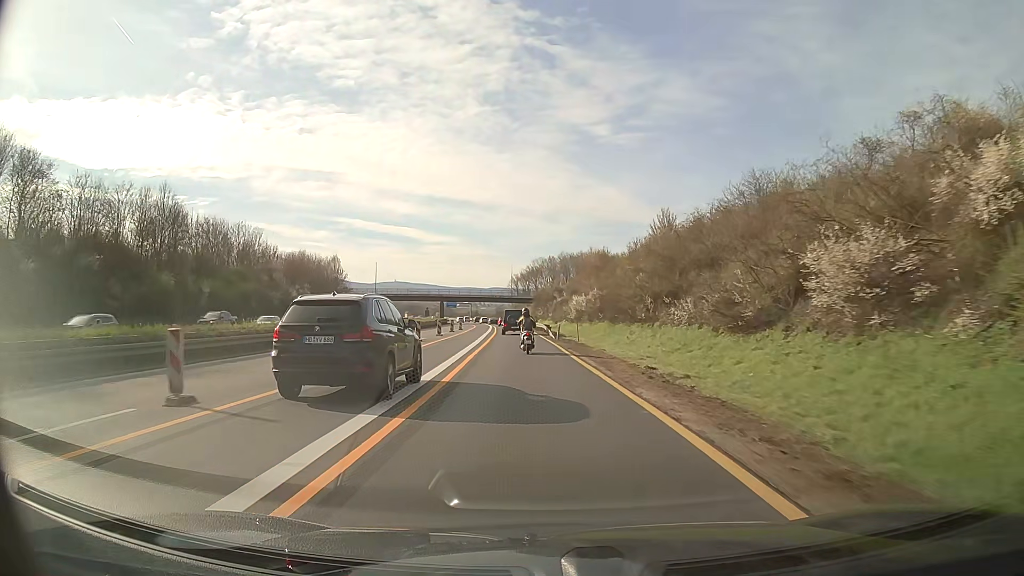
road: motorway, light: Day
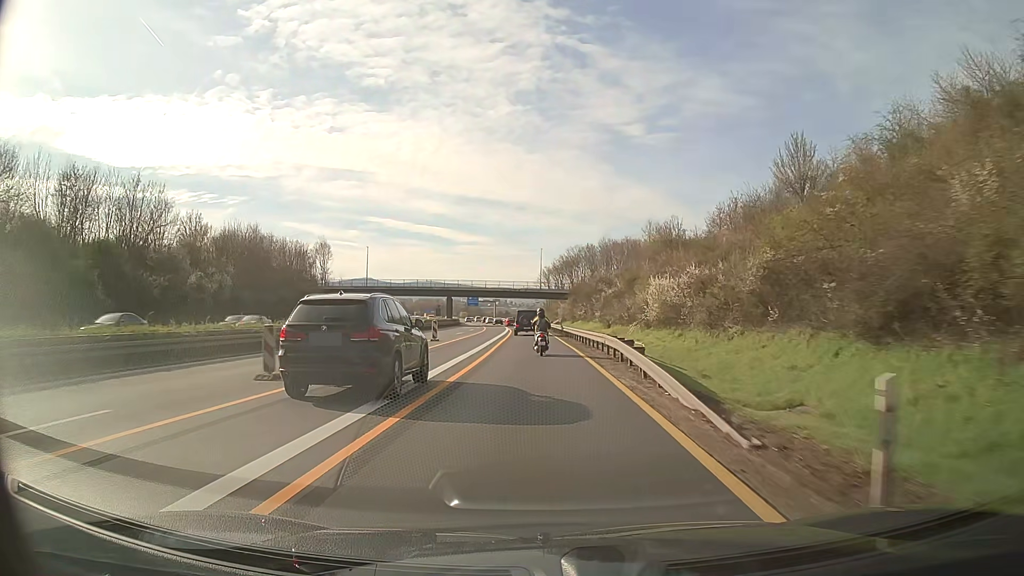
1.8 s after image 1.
(-1.0, +37.0) m; -3°
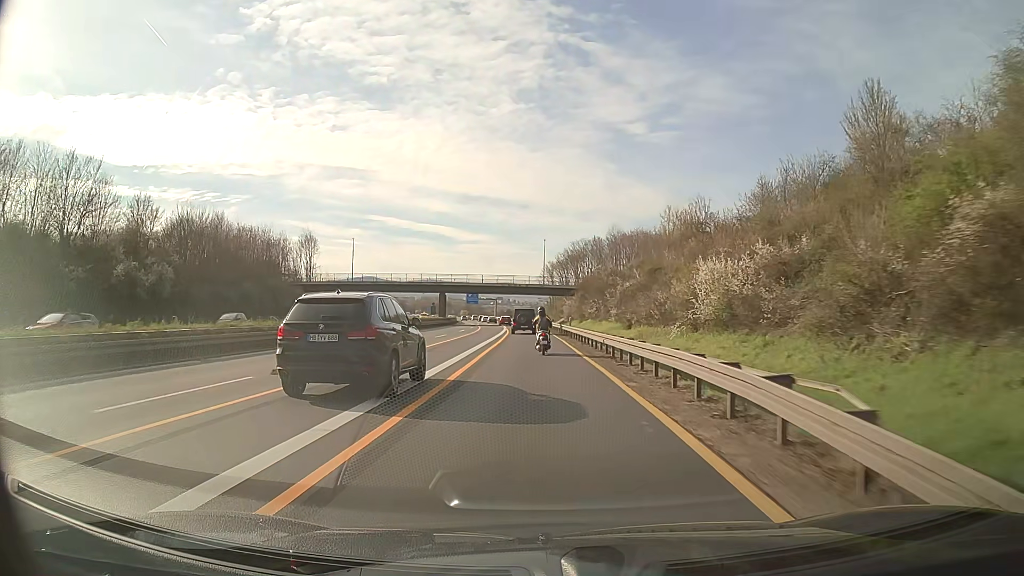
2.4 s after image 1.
(0.0, +12.3) m; 0°
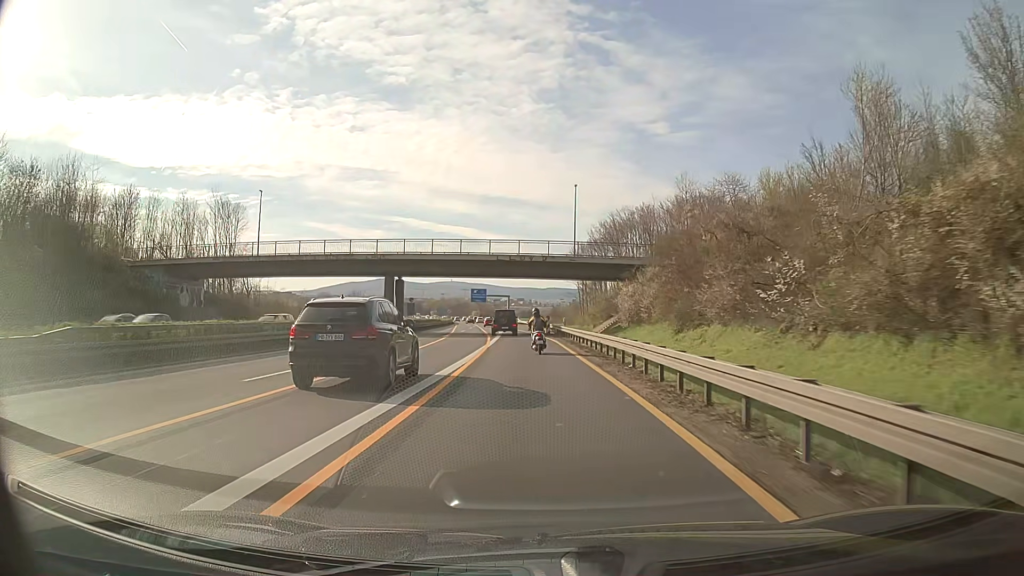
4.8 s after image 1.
(-0.6, +48.8) m; -2°
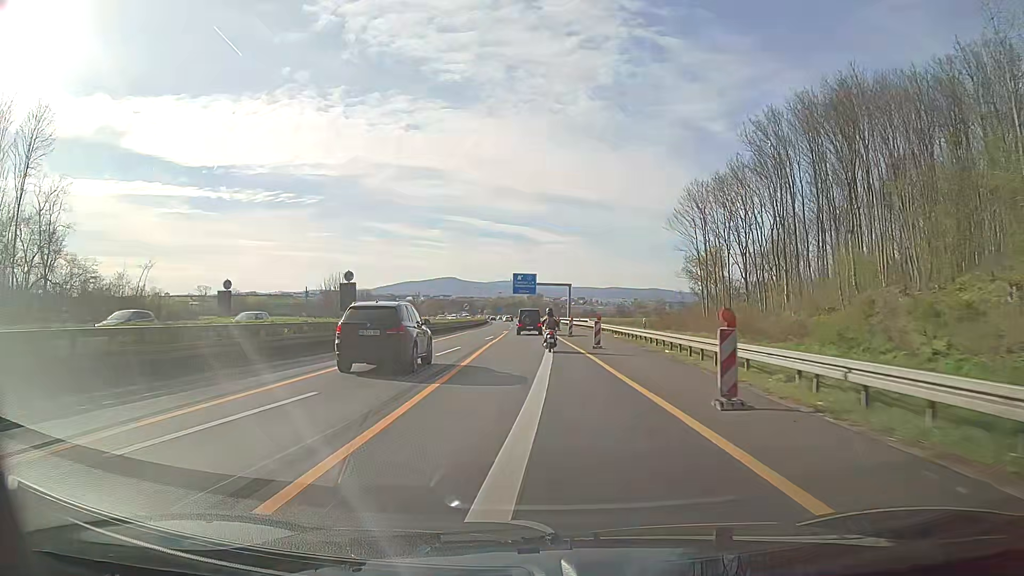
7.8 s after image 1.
(-3.1, +61.4) m; -5°
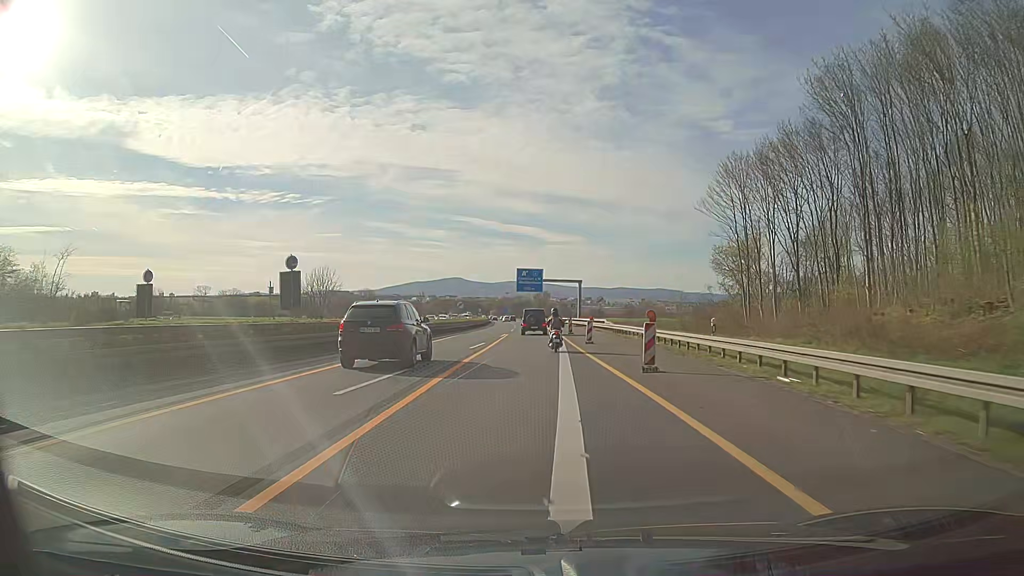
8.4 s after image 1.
(-0.1, +12.6) m; -1°
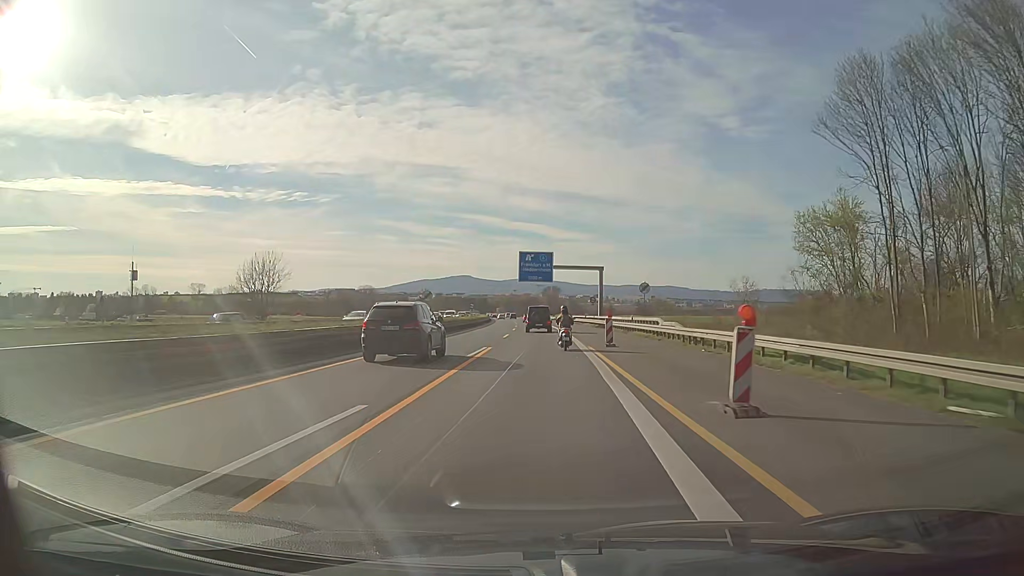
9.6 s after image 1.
(-0.1, +25.5) m; -1°
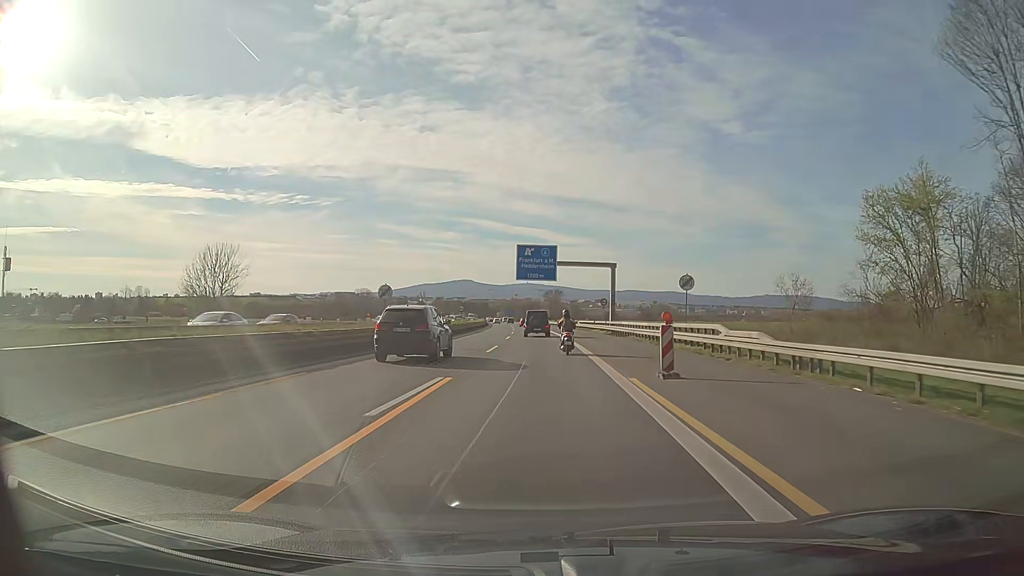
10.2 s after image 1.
(0.0, +12.9) m; 0°
(0, +10) (0, +20) (0, +30) (0, +40) (0, +50) (-1, +60) (-1, +70) (-1, +80) (-2, +90) (-2, +100) m
